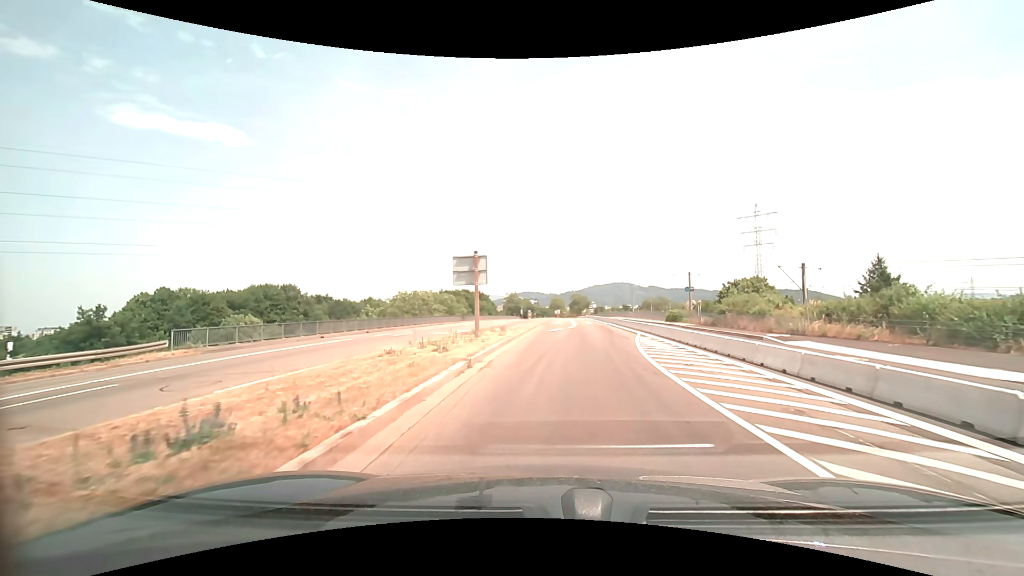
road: secondary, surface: asphalt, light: Day
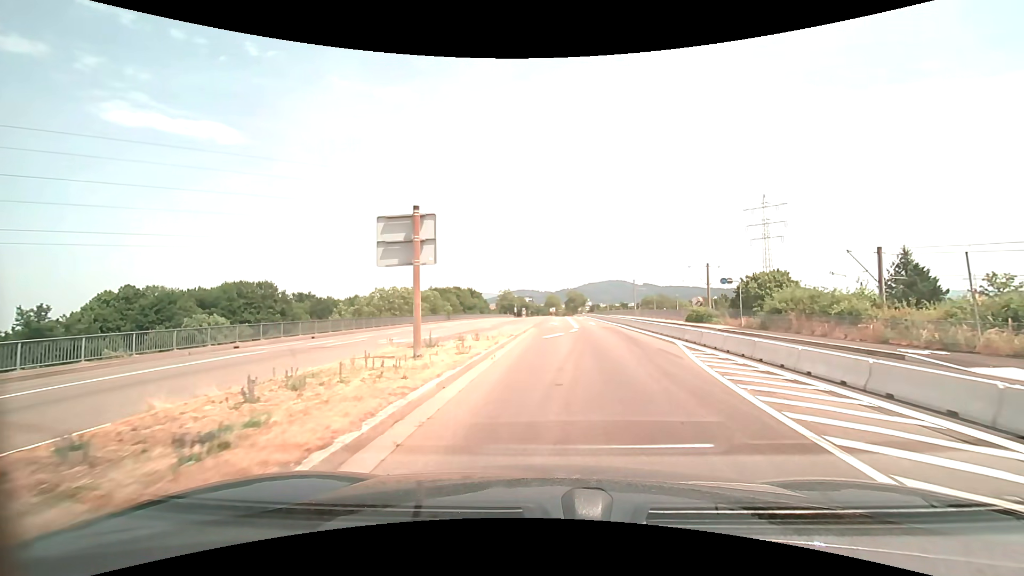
(0.0, +9.2) m; +1°
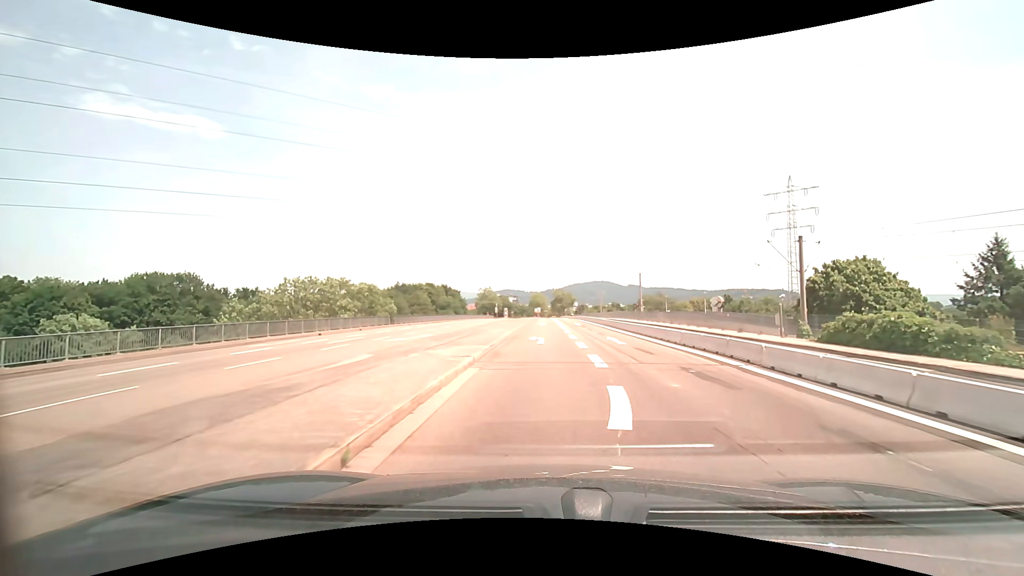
(+0.4, +23.0) m; +1°
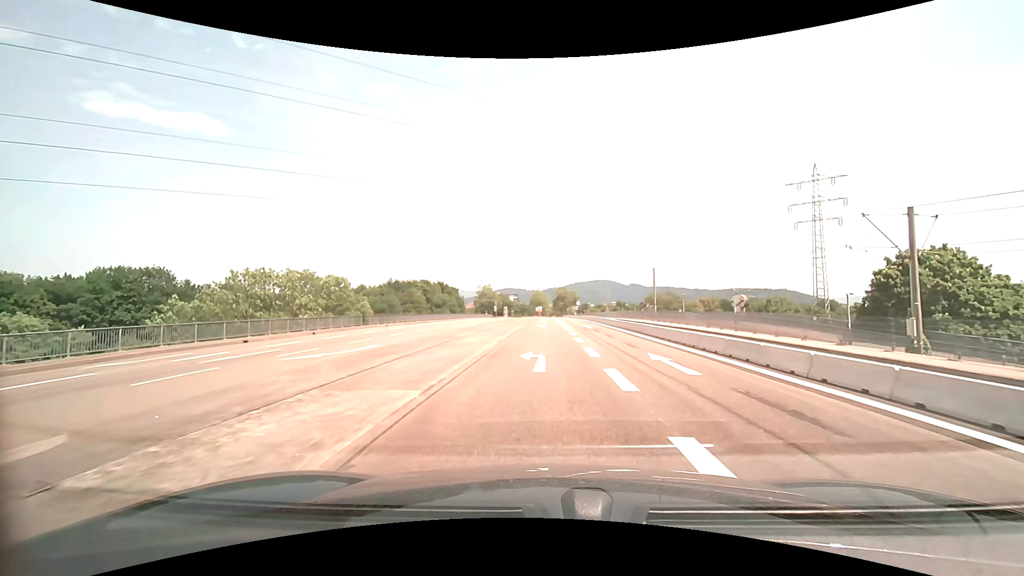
(0.0, +9.3) m; 0°
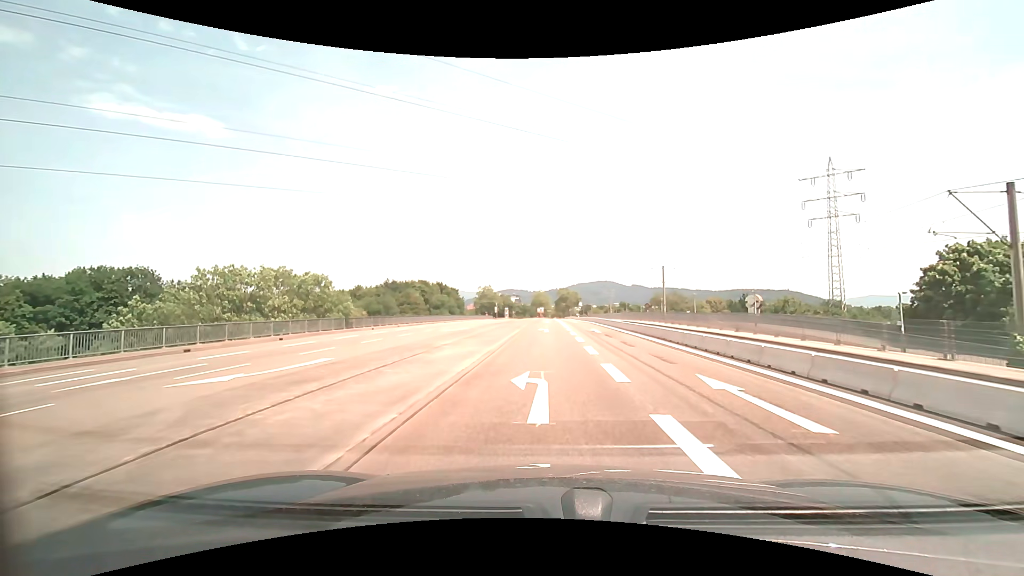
(0.0, +4.7) m; 0°
(0, +10) (0, +20) (0, +30) (0, +40) (0, +50) (+1, +60) (+1, +70) (+1, +80) (+1, +90) (+1, +100) m
